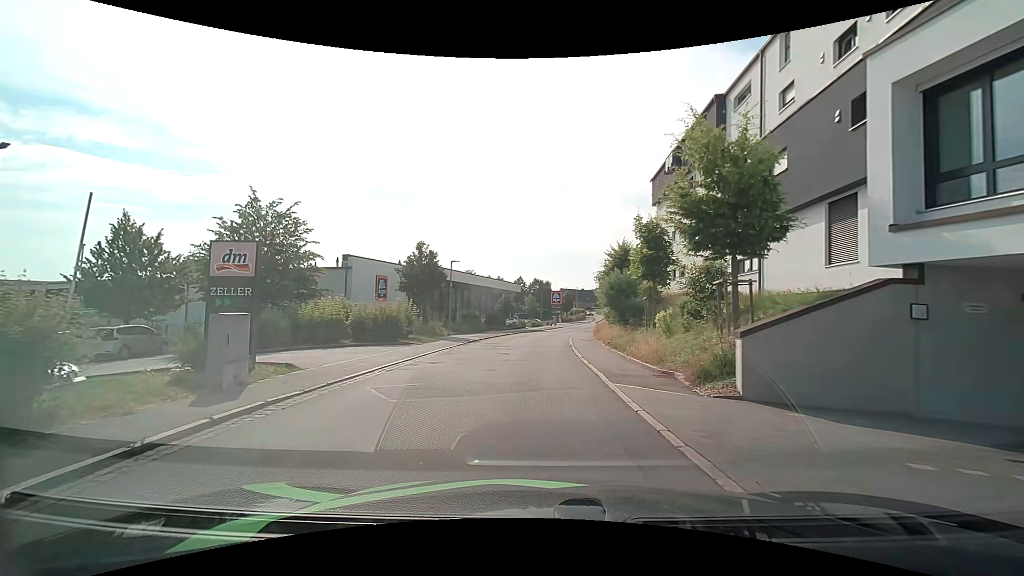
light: Day
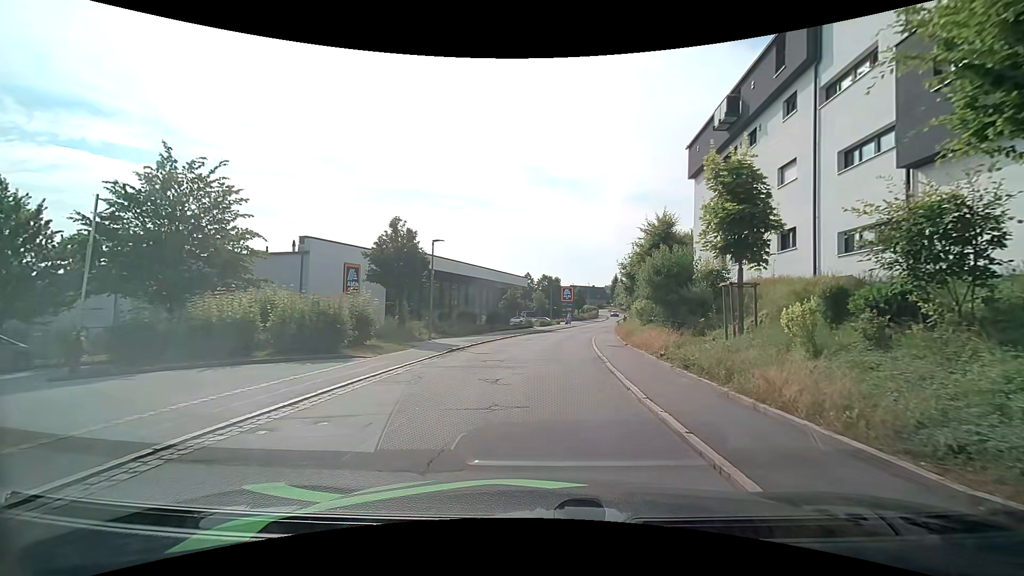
(0.0, +8.5) m; 0°
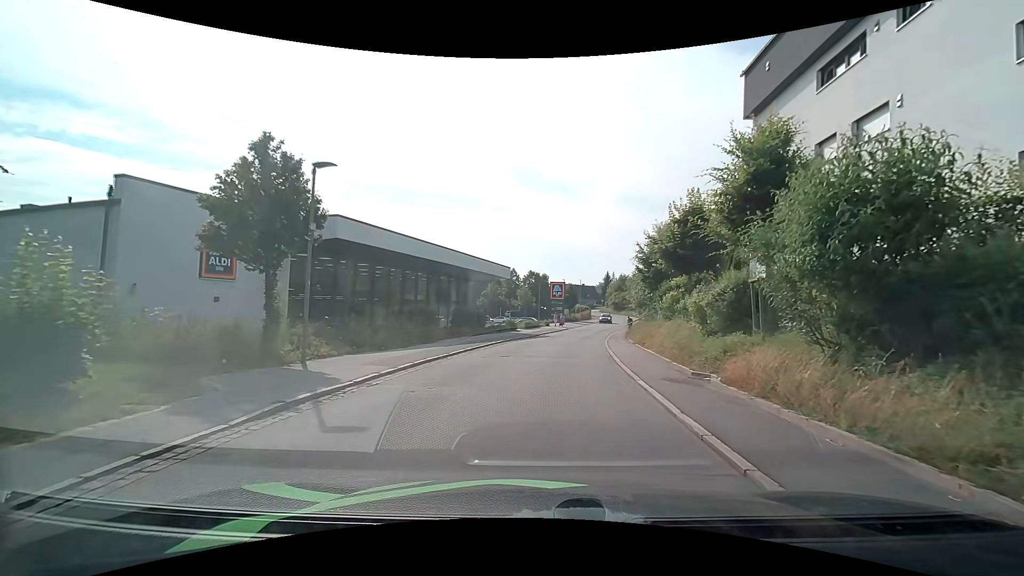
(+0.1, +12.3) m; +1°
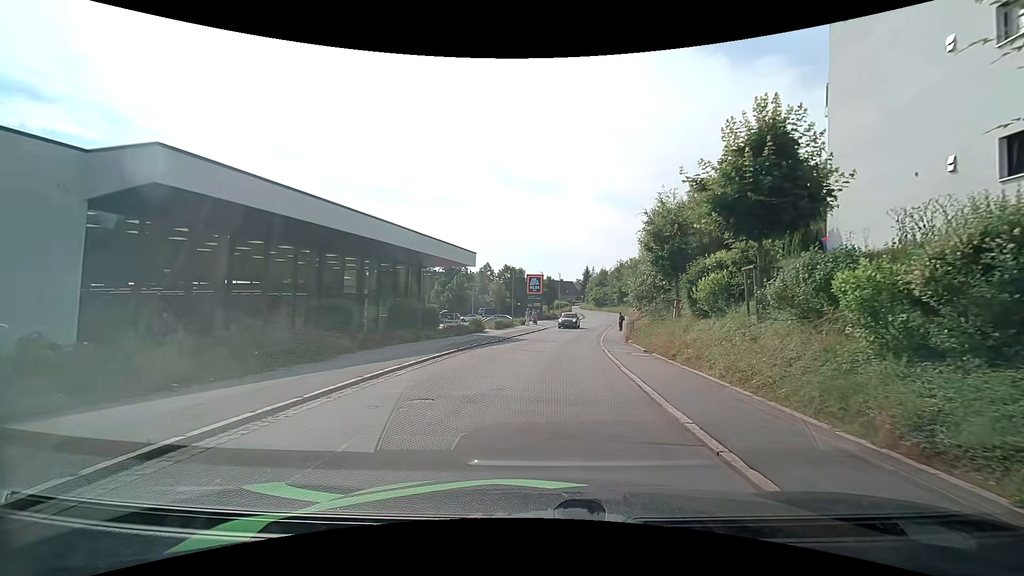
(+0.3, +9.3) m; +3°
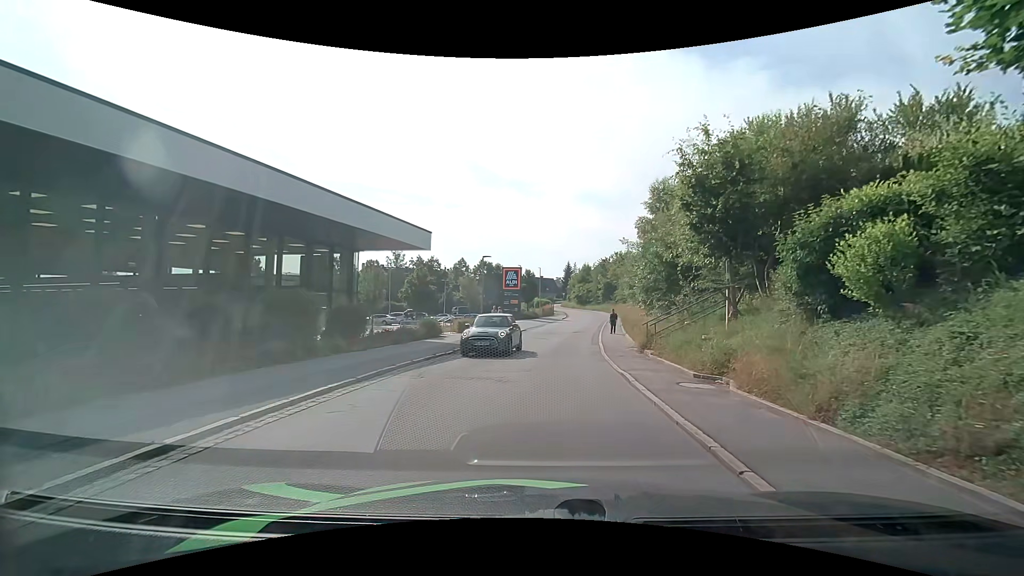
(+0.1, +8.9) m; +1°
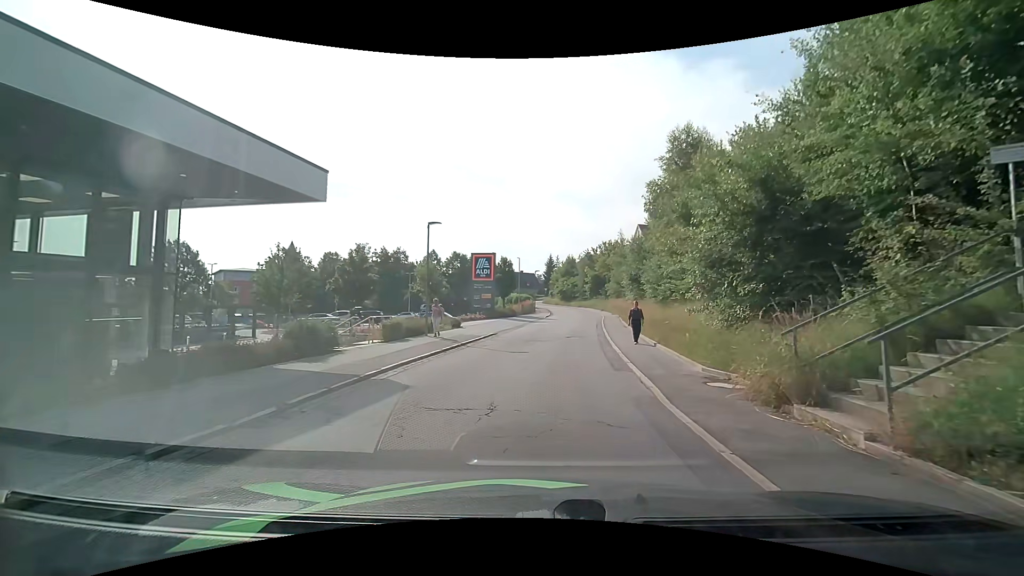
(+0.4, +11.8) m; +4°
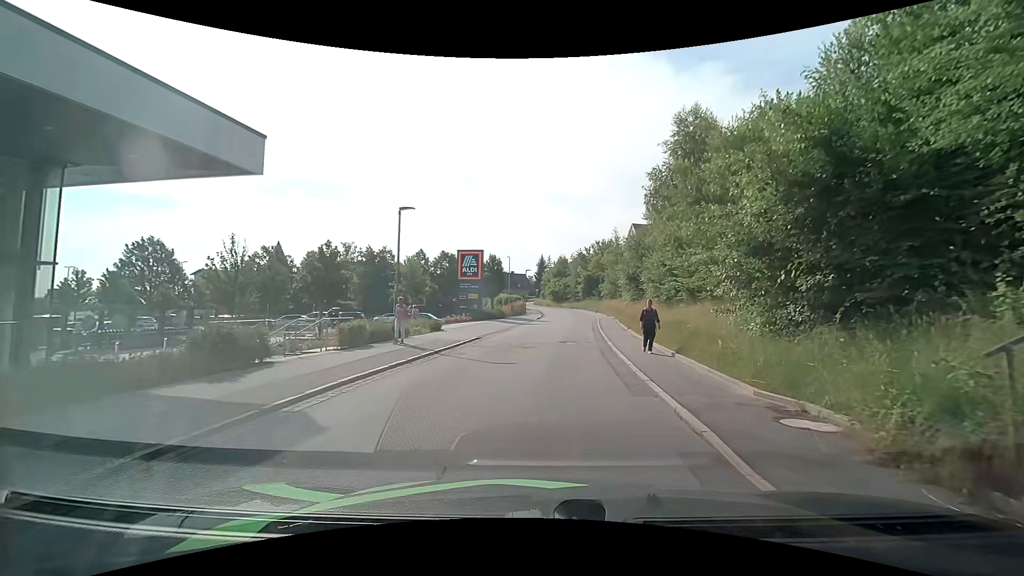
(0.0, +3.3) m; 0°
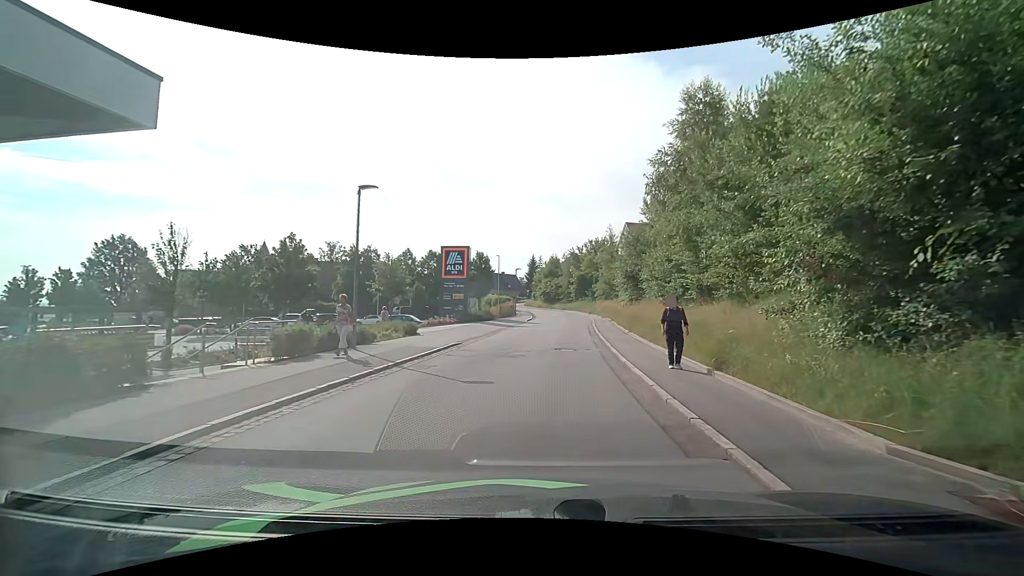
(+0.1, +3.4) m; +1°
(0, +10) (+1, +20) (+2, +30) (+3, +40) (+4, +50) (+4, +60) (+4, +70) (+2, +80) (0, +89) (-3, +99) m
